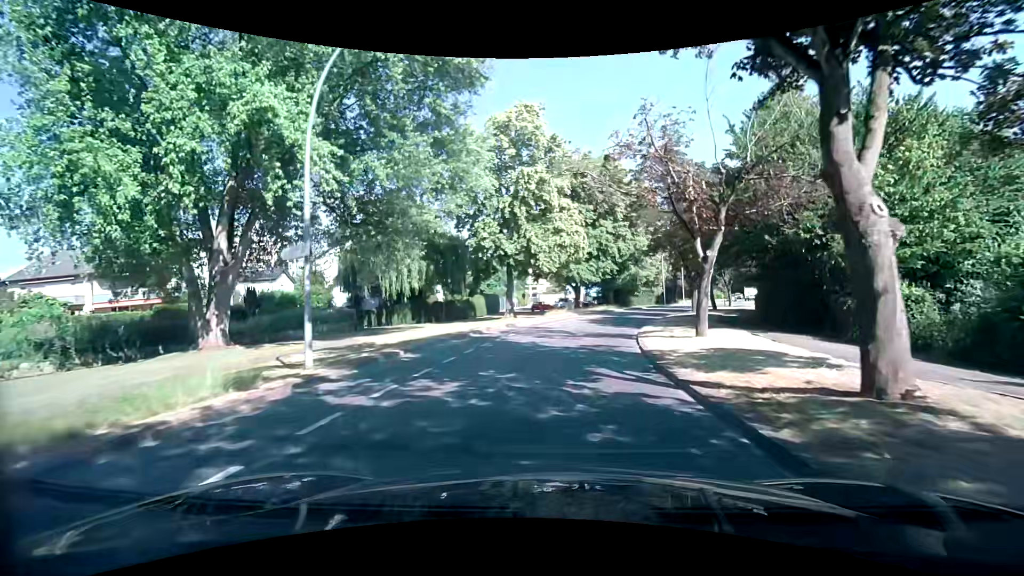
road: tertiary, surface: asphalt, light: Day
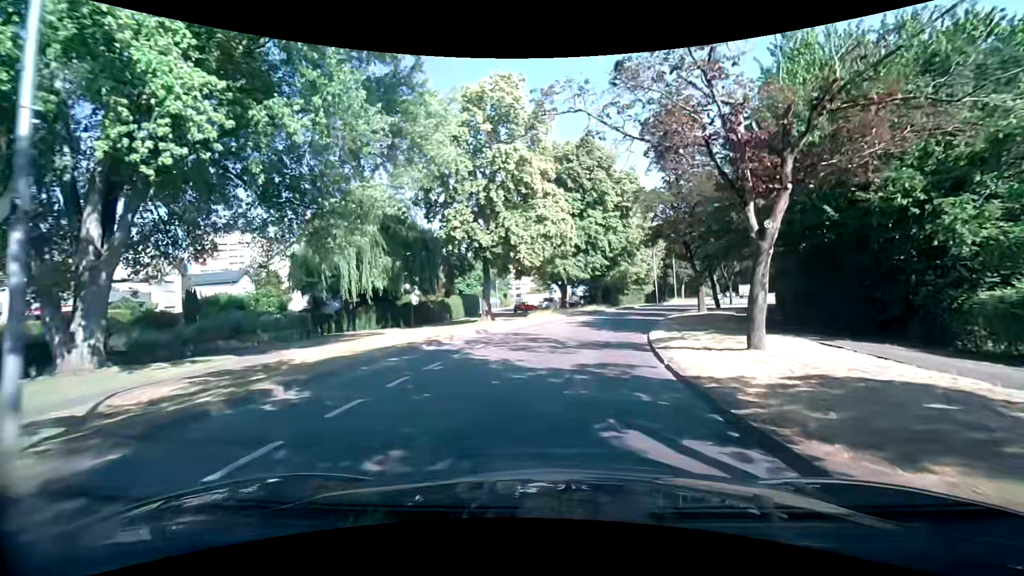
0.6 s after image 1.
(0.0, +5.4) m; +2°
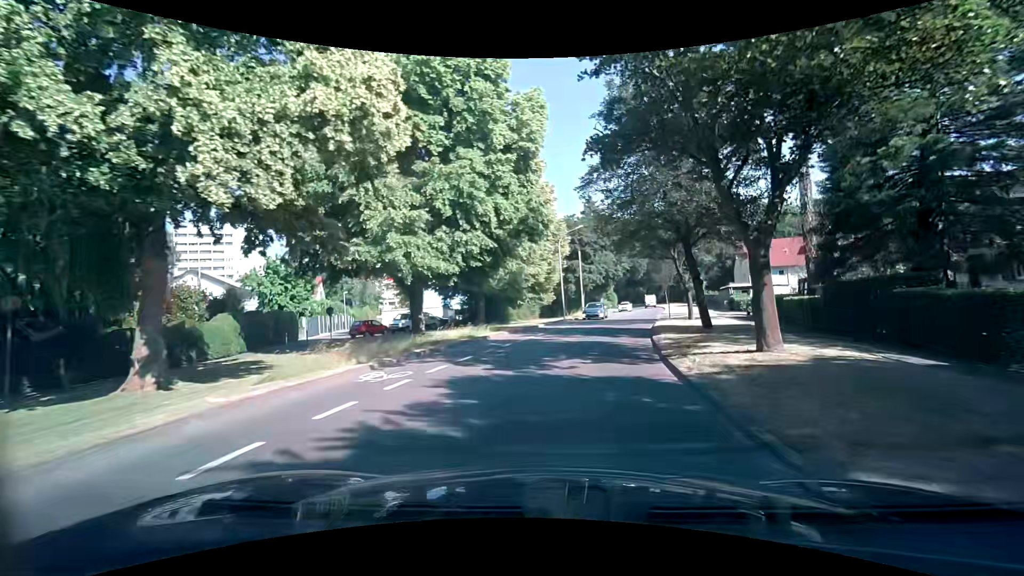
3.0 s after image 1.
(+1.9, +21.8) m; +11°
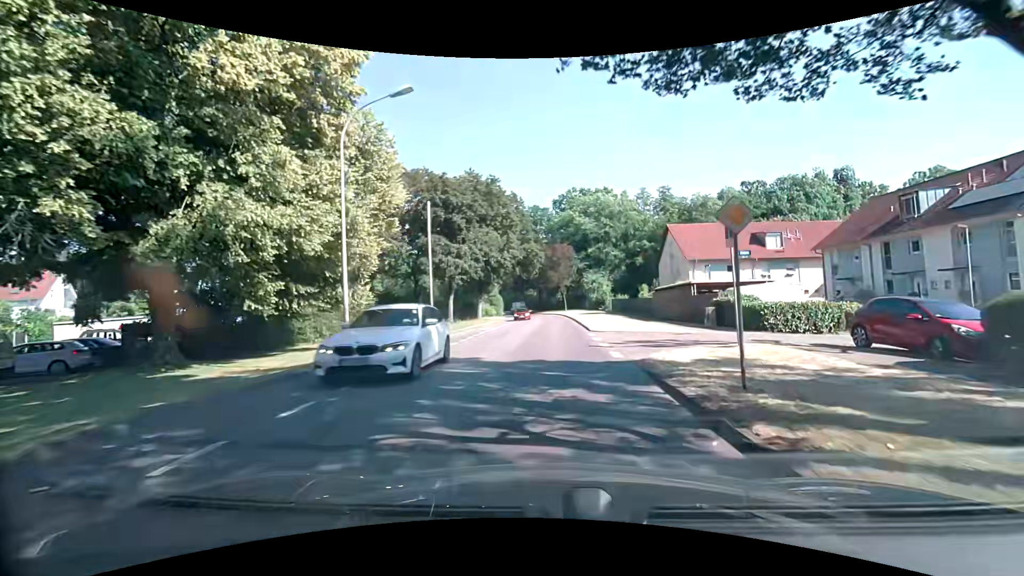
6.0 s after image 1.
(+4.1, +27.9) m; +13°
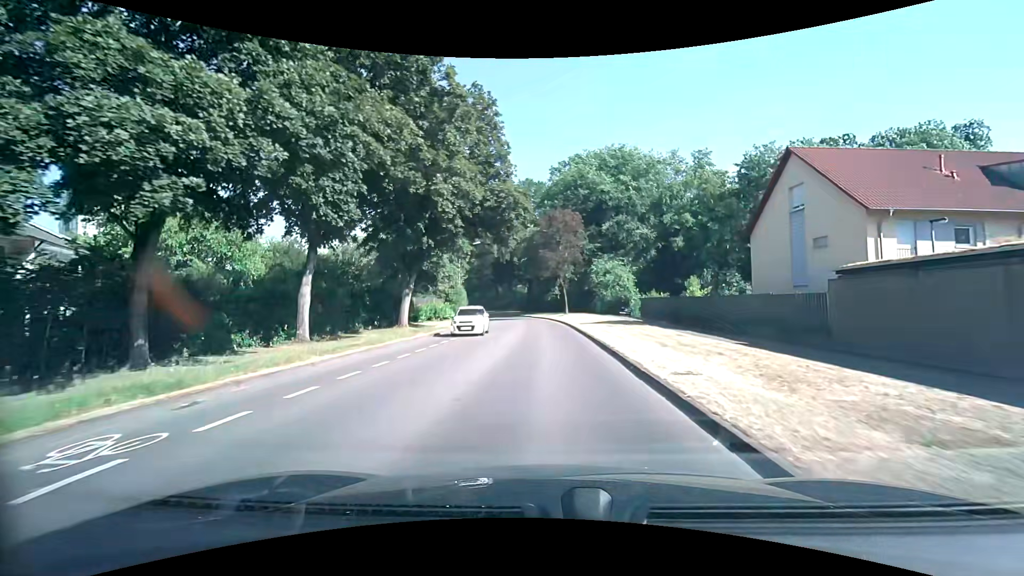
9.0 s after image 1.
(+0.8, +29.5) m; +1°
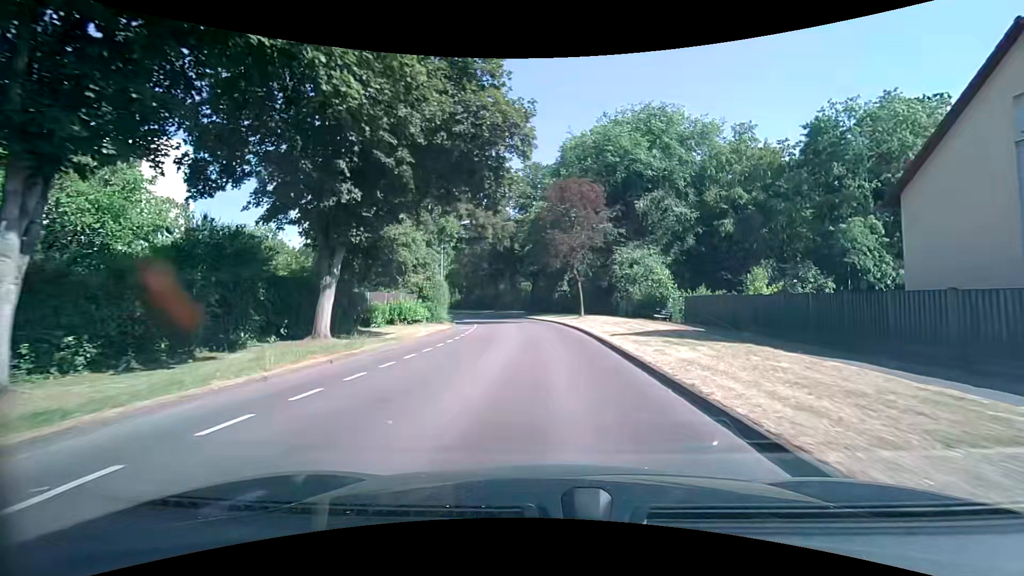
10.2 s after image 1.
(-0.1, +12.7) m; 0°
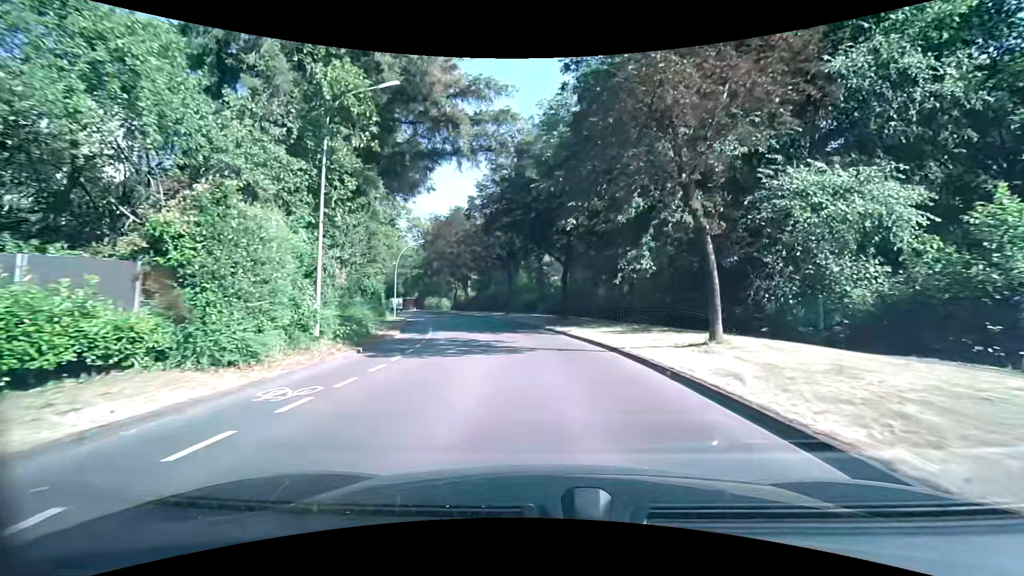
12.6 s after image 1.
(-0.8, +25.9) m; -4°
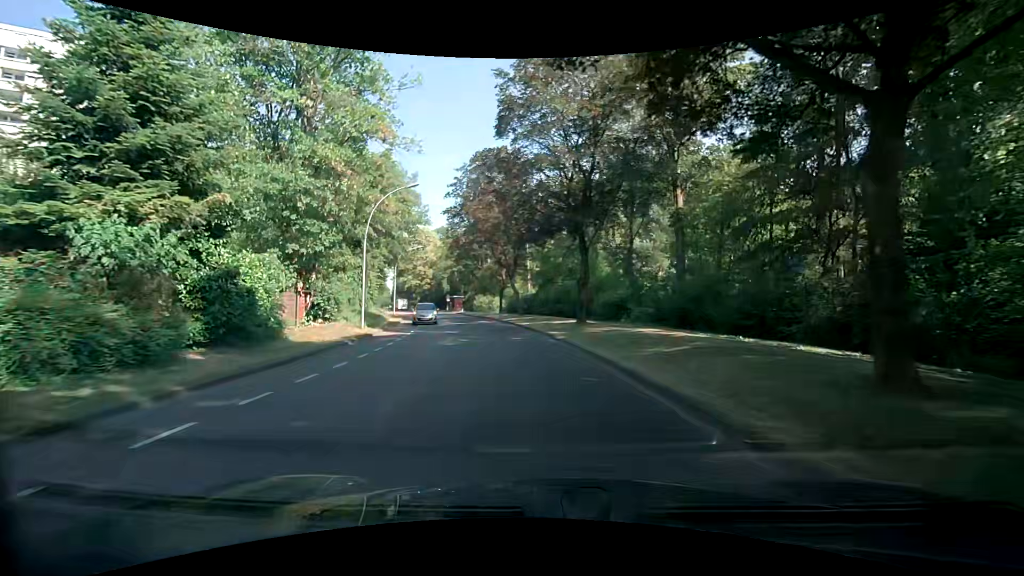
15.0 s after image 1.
(-1.6, +24.7) m; -8°
(-1, +10) (-2, +20) (-3, +30) (-6, +39) (-9, +49) (-12, +58) (-15, +68) (-19, +77) (-23, +86) (-28, +95) m
